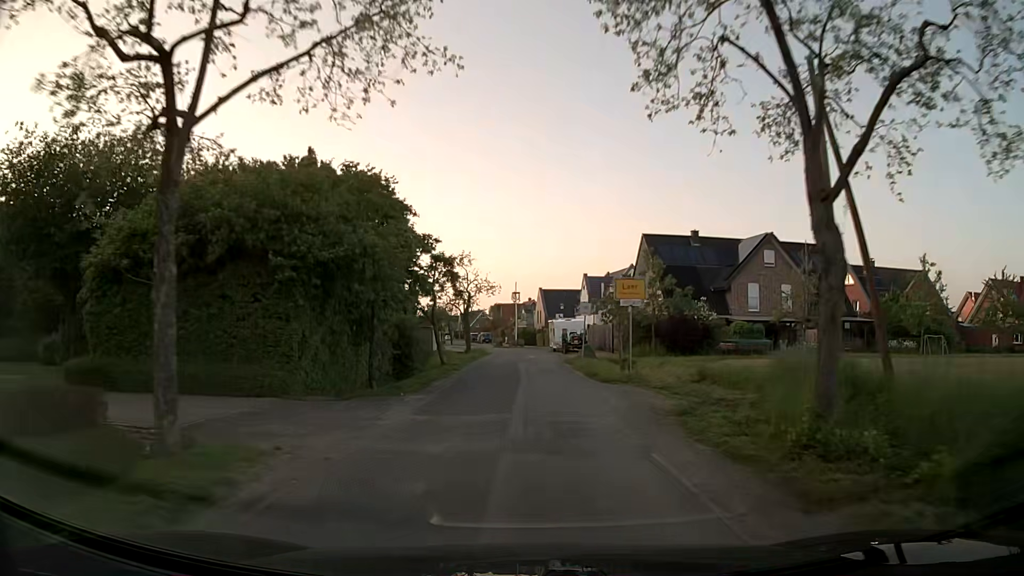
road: residential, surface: asphalt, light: Day
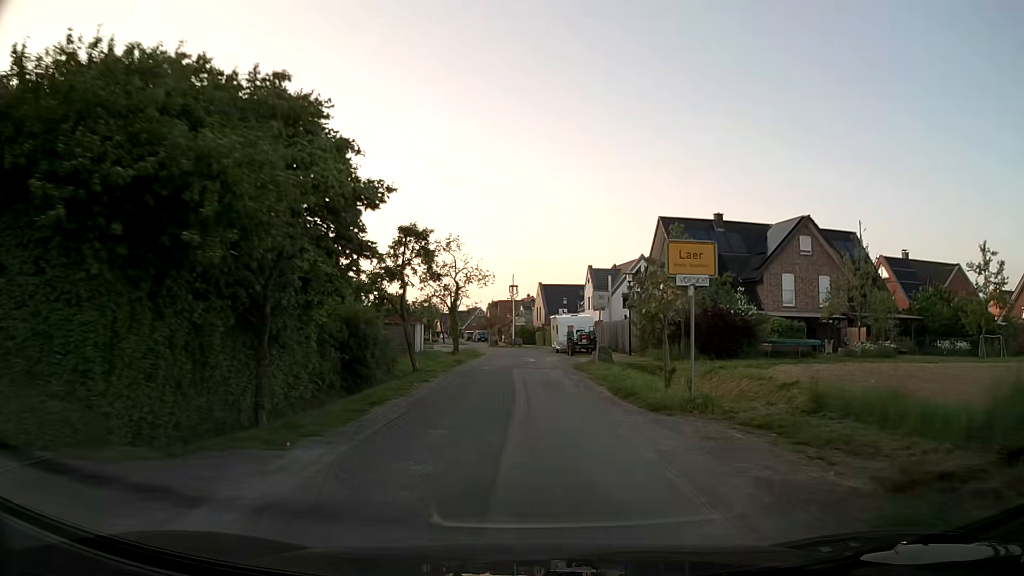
(0.0, +7.6) m; 0°
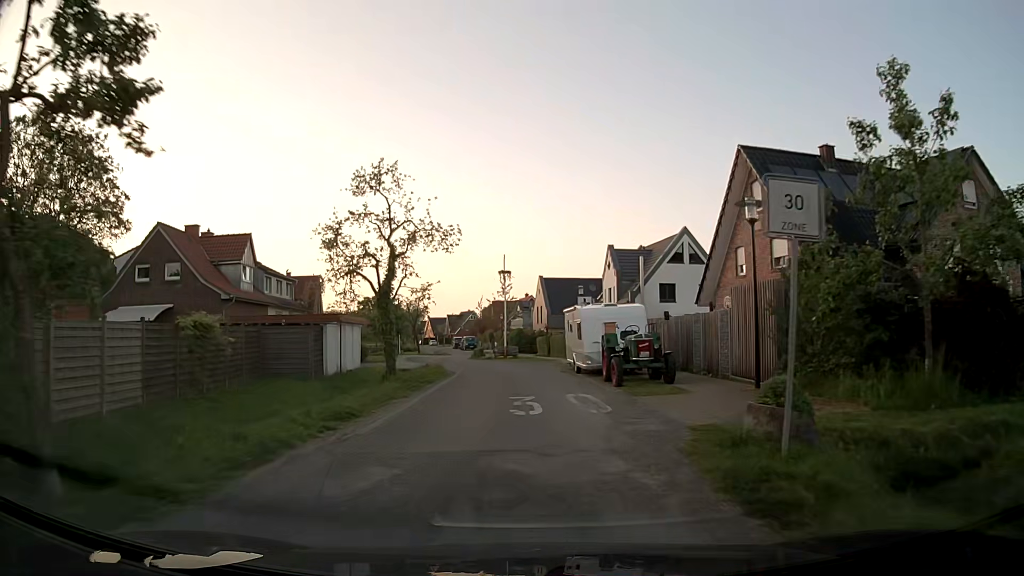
(+0.1, +19.7) m; 0°
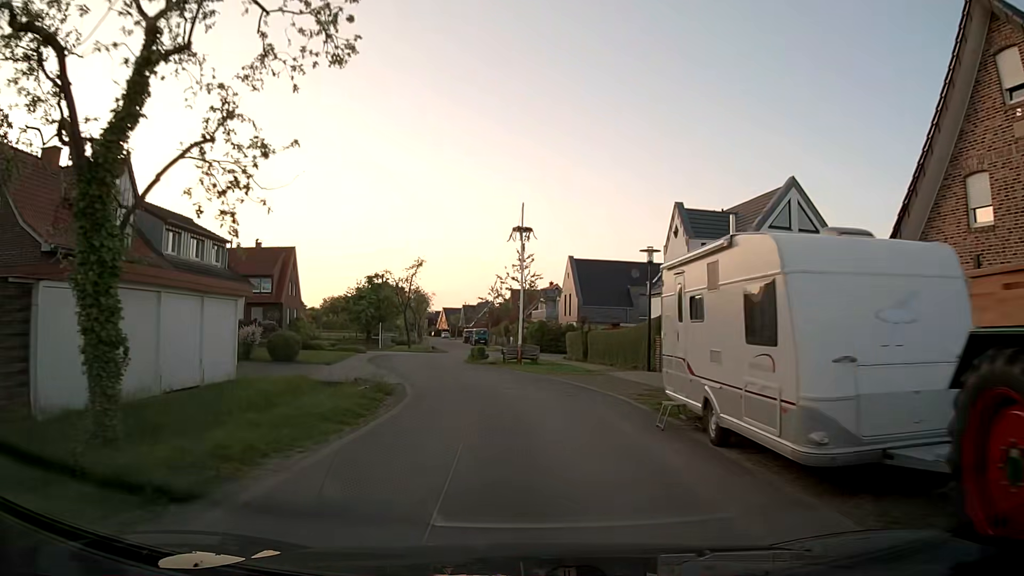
(-0.2, +16.8) m; -2°
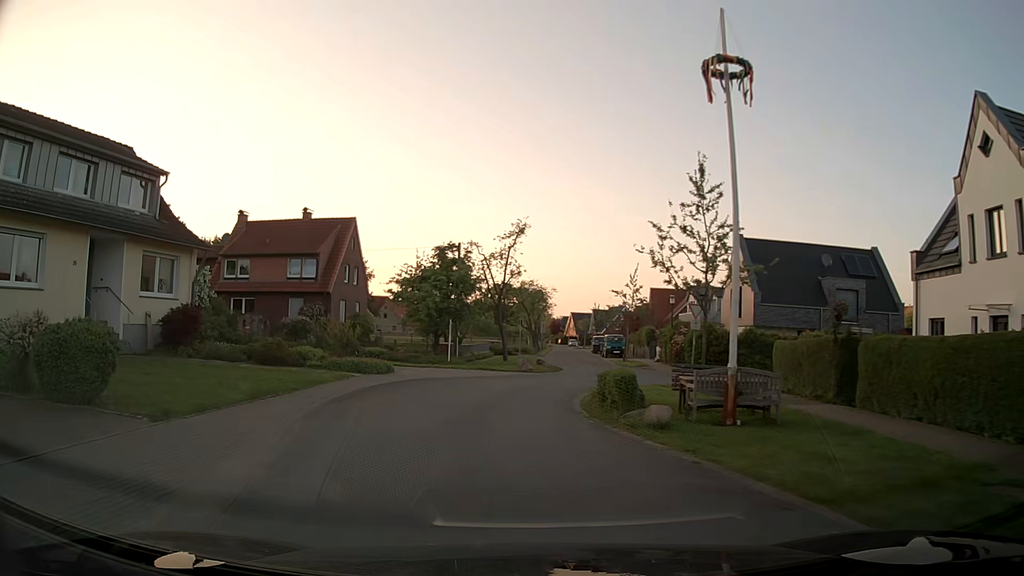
(-1.1, +19.2) m; -10°
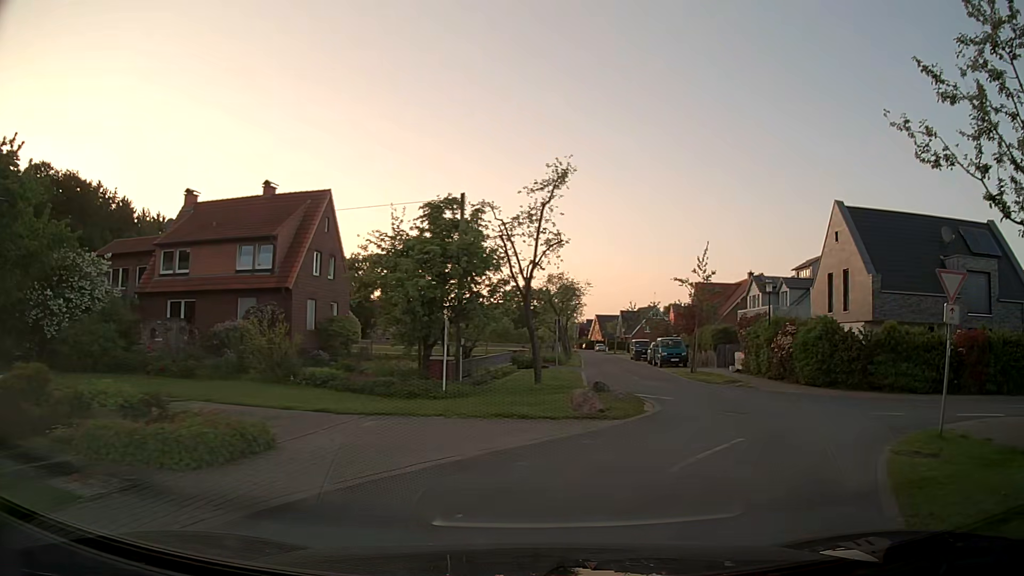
(-0.9, +12.5) m; -2°
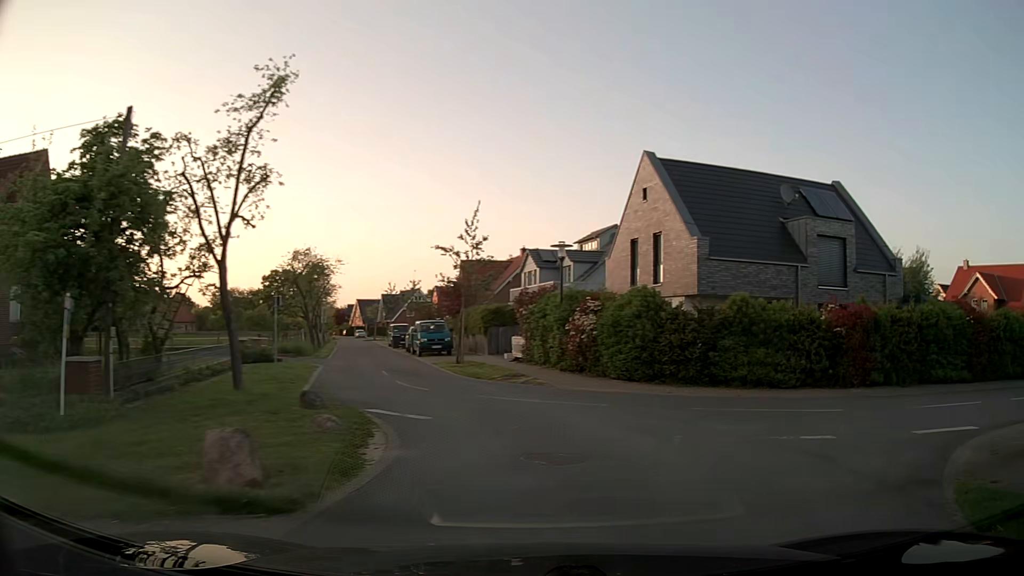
(+1.0, +7.0) m; +19°
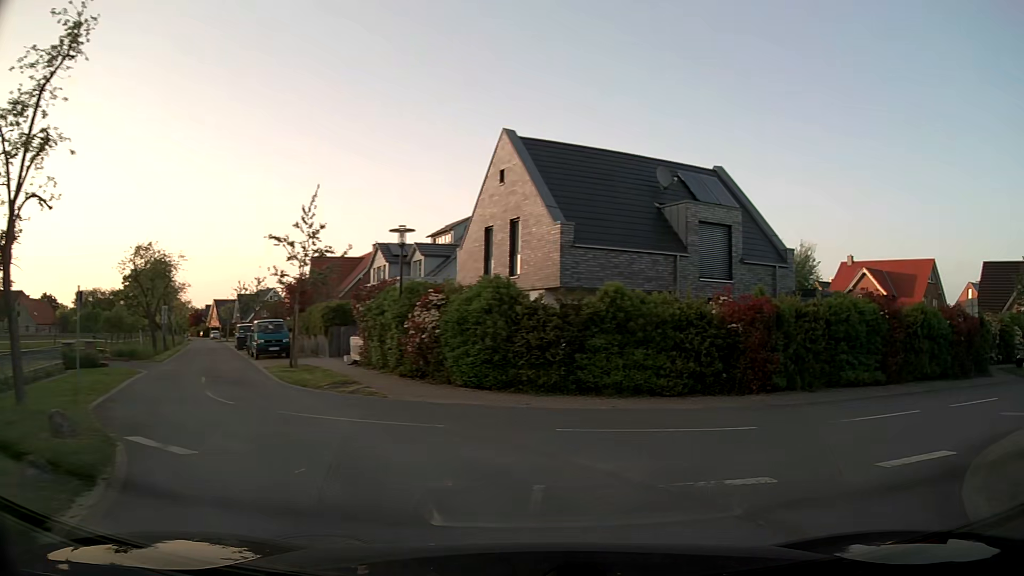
(+0.3, +3.2) m; +11°
(+4, +9) (+12, +14) (+22, +18) (+31, +22) (+40, +26) (+49, +30) (+58, +34) (+62, +43) (+59, +52) (+53, +60) m
